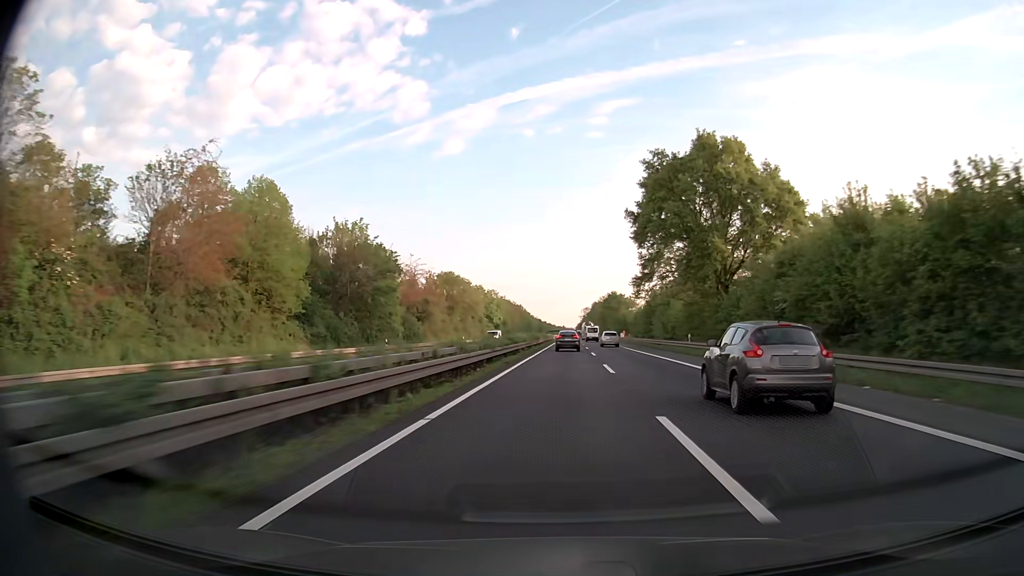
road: trunk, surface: asphalt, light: Day
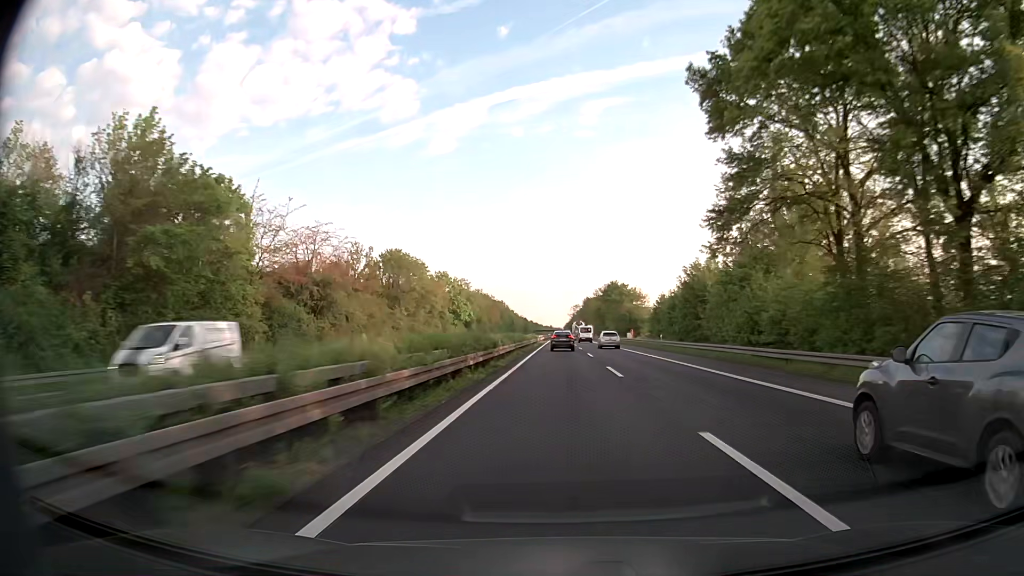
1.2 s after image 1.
(+0.4, +37.7) m; +1°
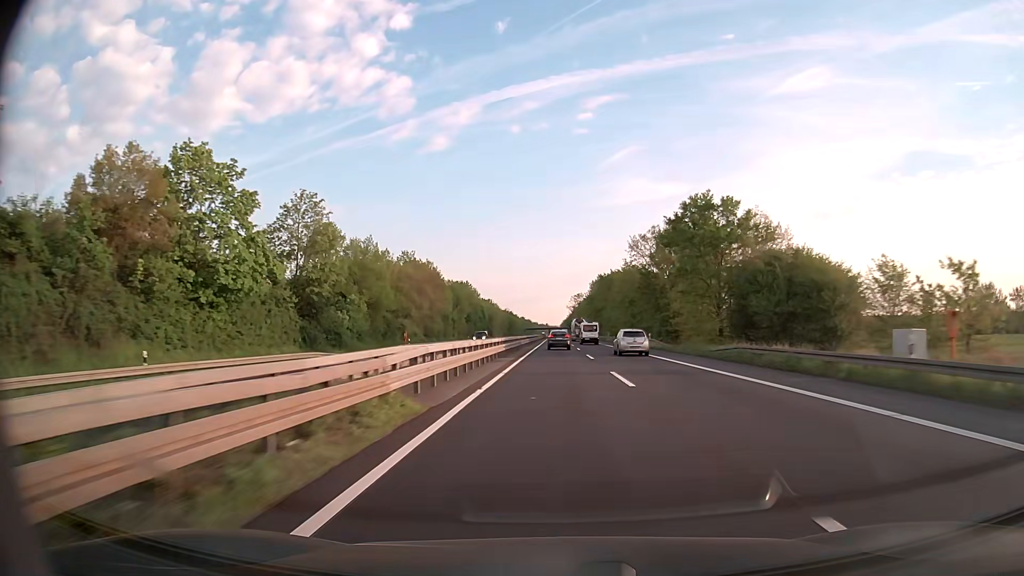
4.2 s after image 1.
(+0.6, +94.3) m; 0°
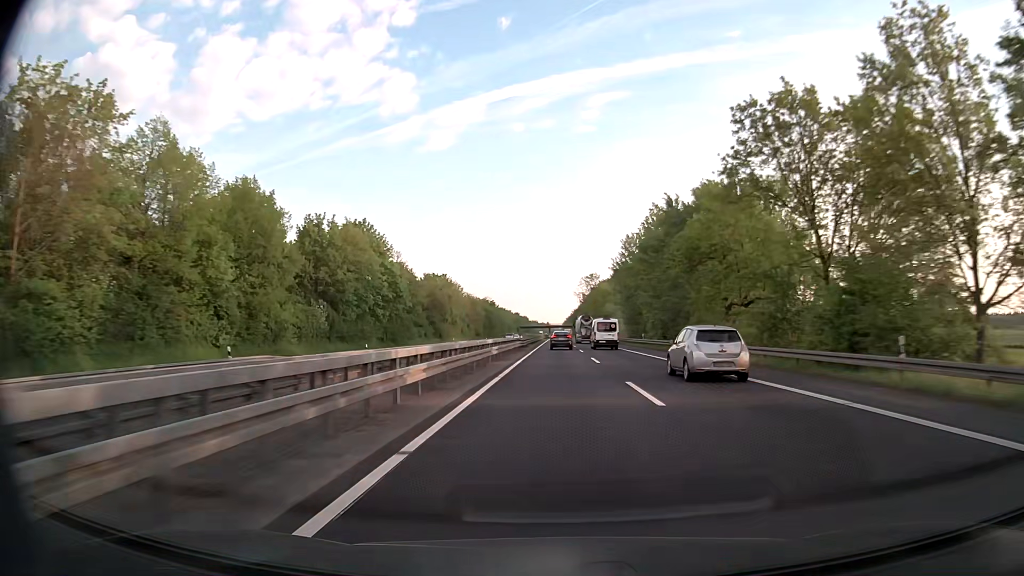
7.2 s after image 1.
(-0.1, +94.4) m; 0°
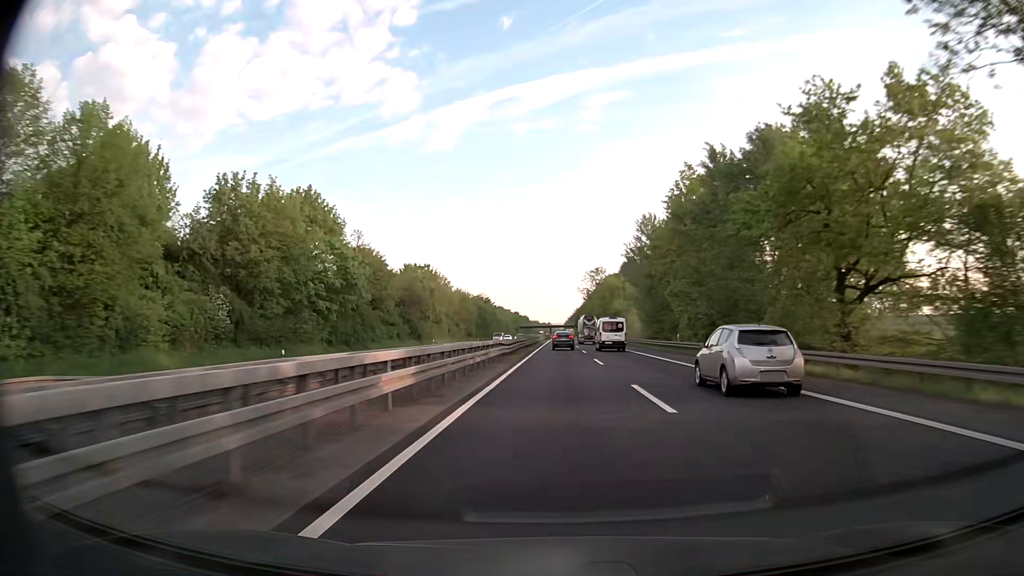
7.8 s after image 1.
(0.0, +18.9) m; 0°
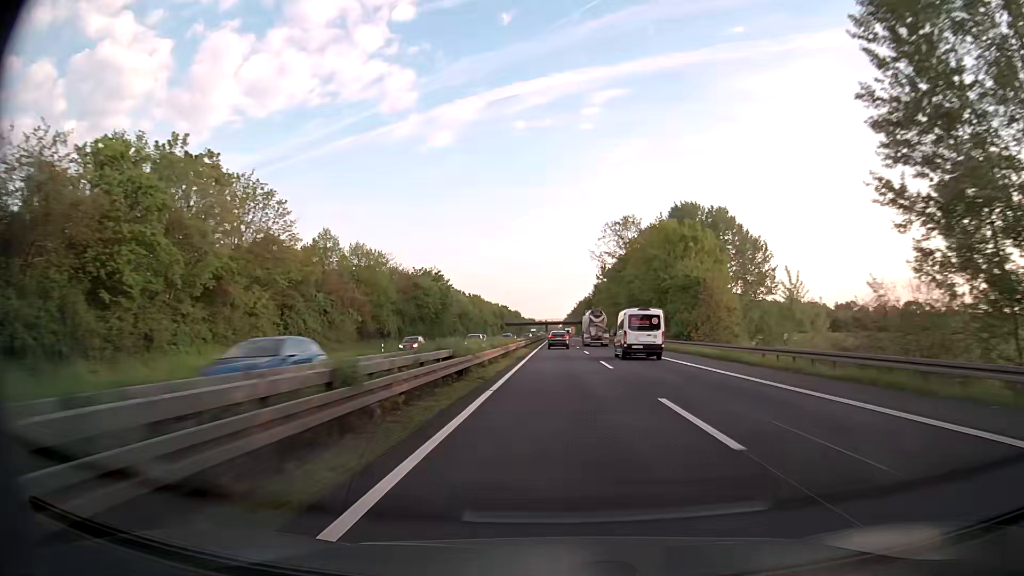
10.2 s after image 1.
(+0.2, +75.7) m; 0°
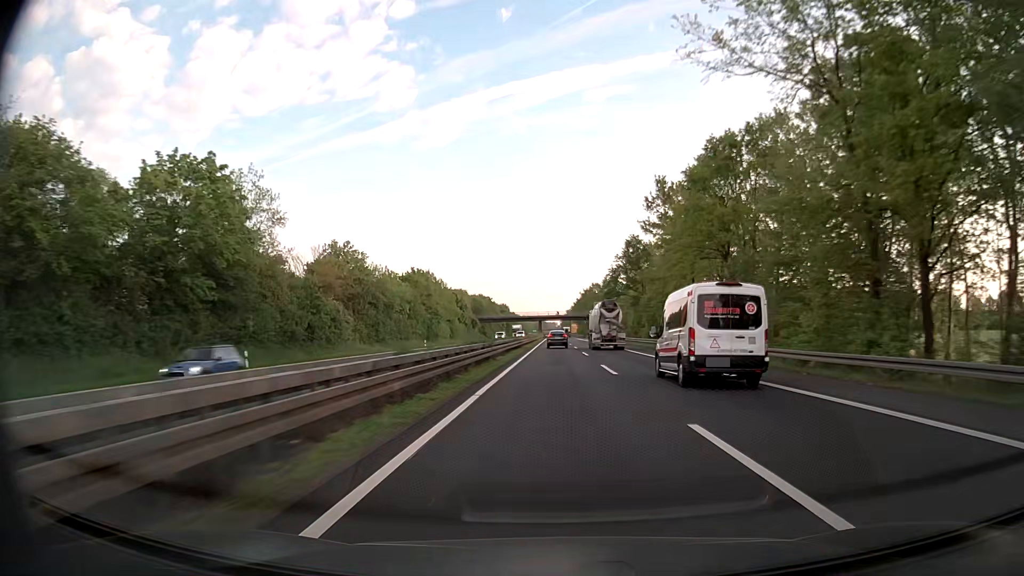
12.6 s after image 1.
(+0.2, +75.8) m; 0°
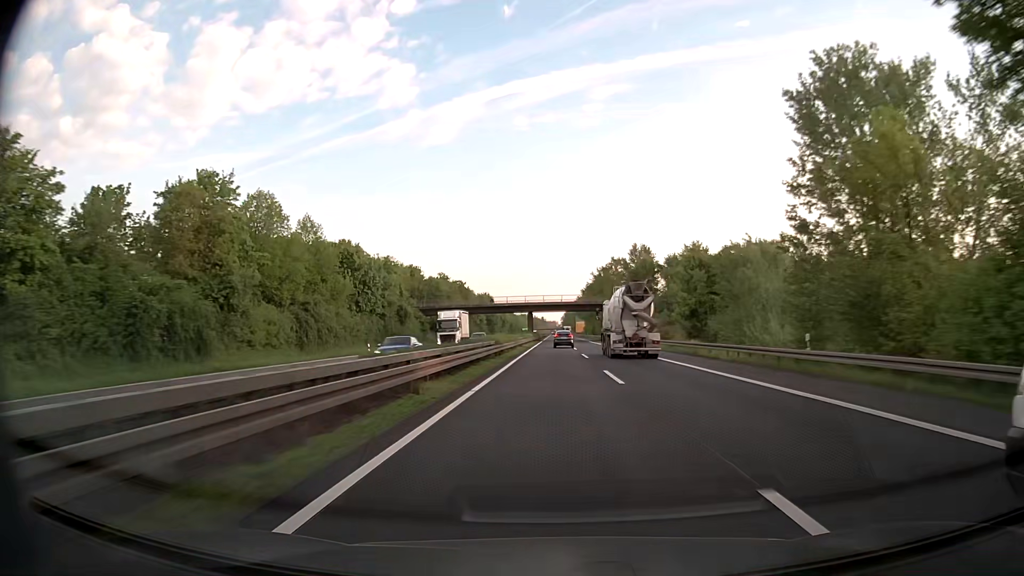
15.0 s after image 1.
(-0.1, +76.0) m; 0°
(0, +10) (0, +20) (0, +30) (0, +40) (0, +50) (0, +60) (0, +70) (0, +80) (0, +90) (0, +100) m
